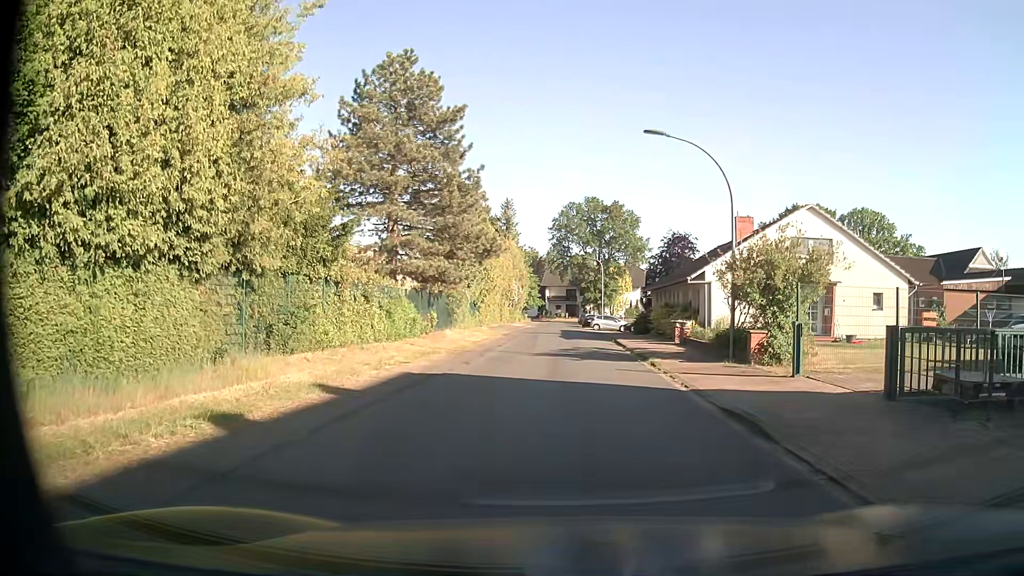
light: Day
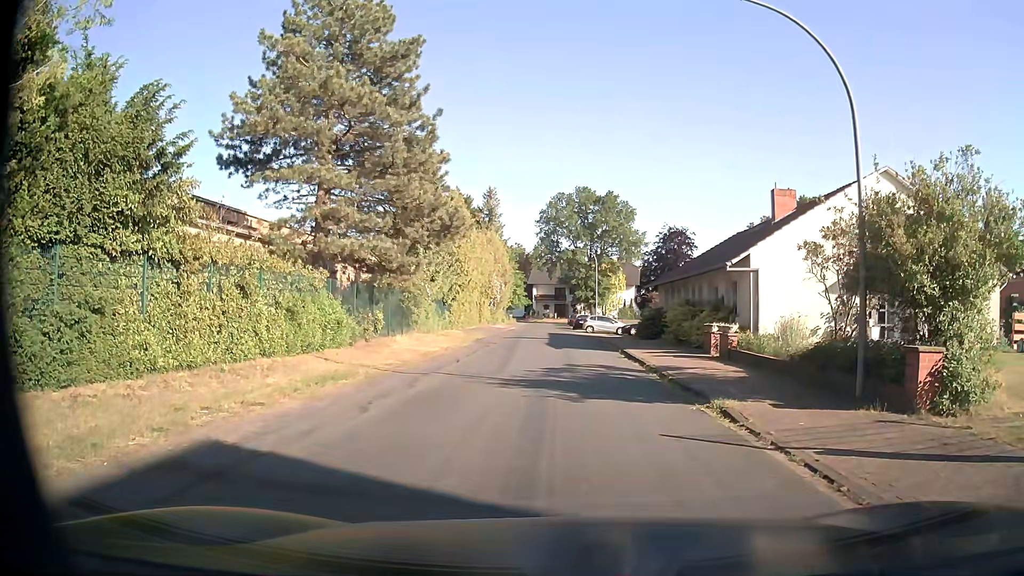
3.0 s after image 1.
(0.0, +8.6) m; 0°
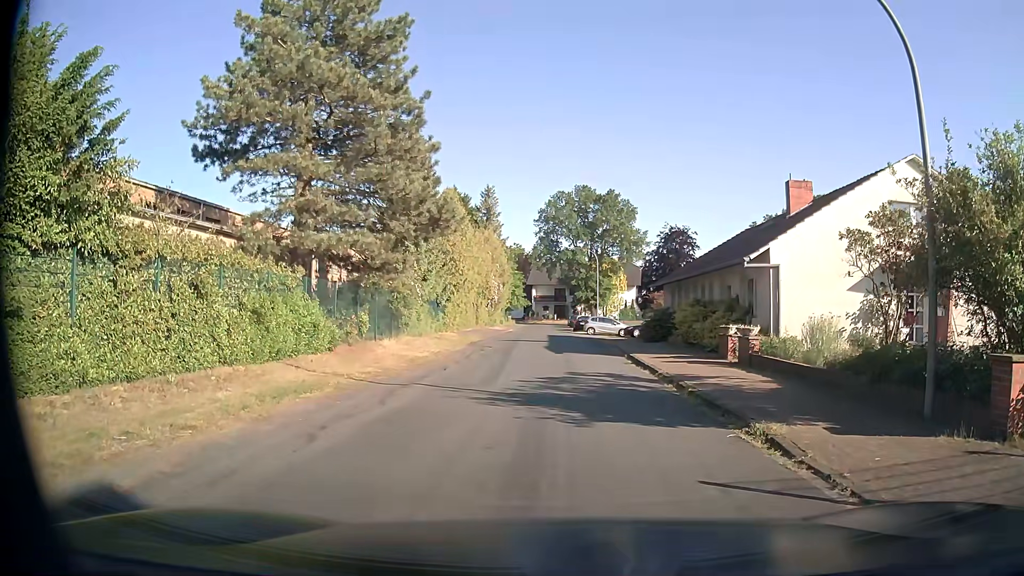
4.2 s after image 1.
(0.0, +1.9) m; 0°
